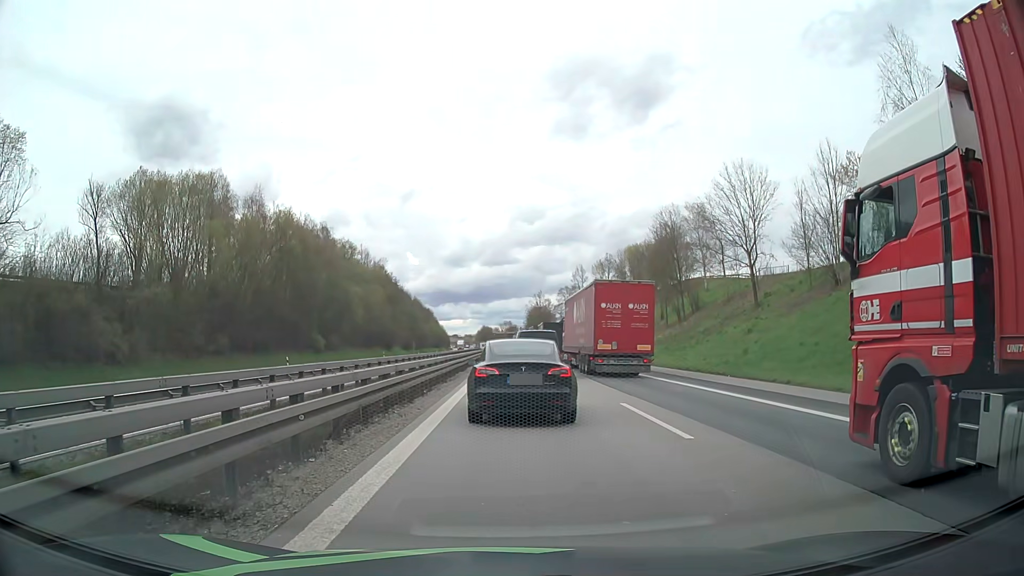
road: motorway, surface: asphalt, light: Day
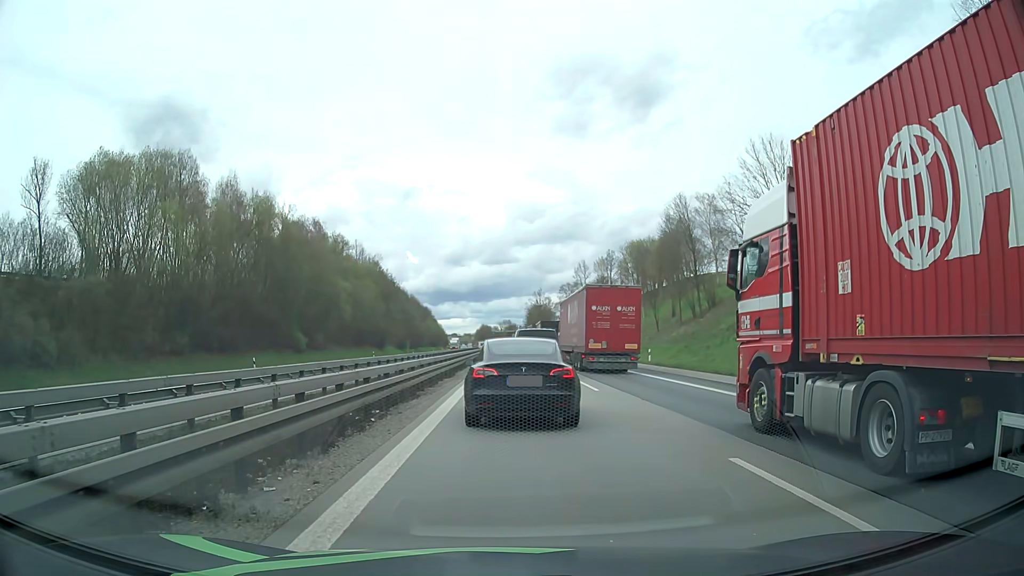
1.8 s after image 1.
(-0.1, +7.9) m; -1°
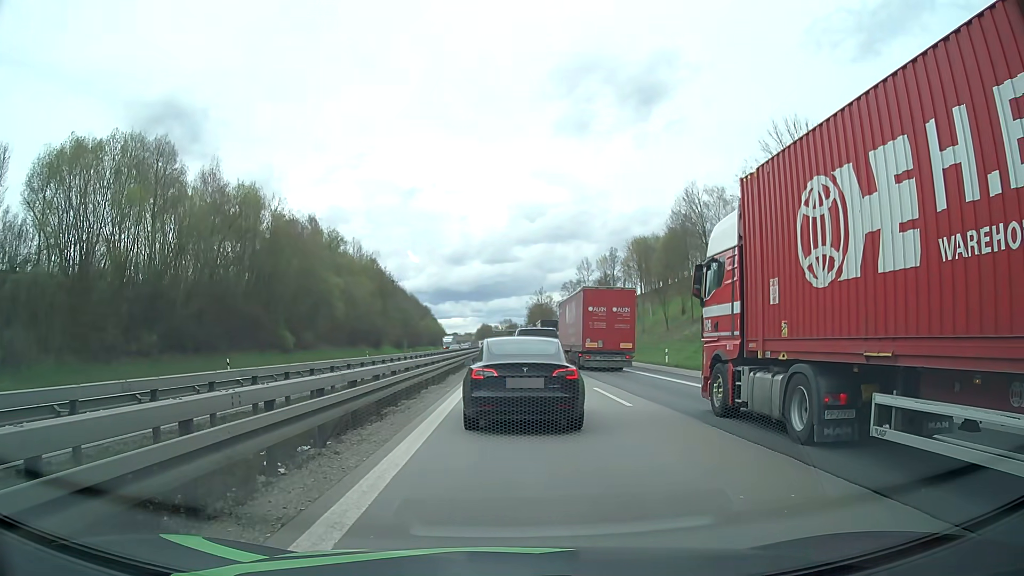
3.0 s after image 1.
(0.0, +5.1) m; 0°
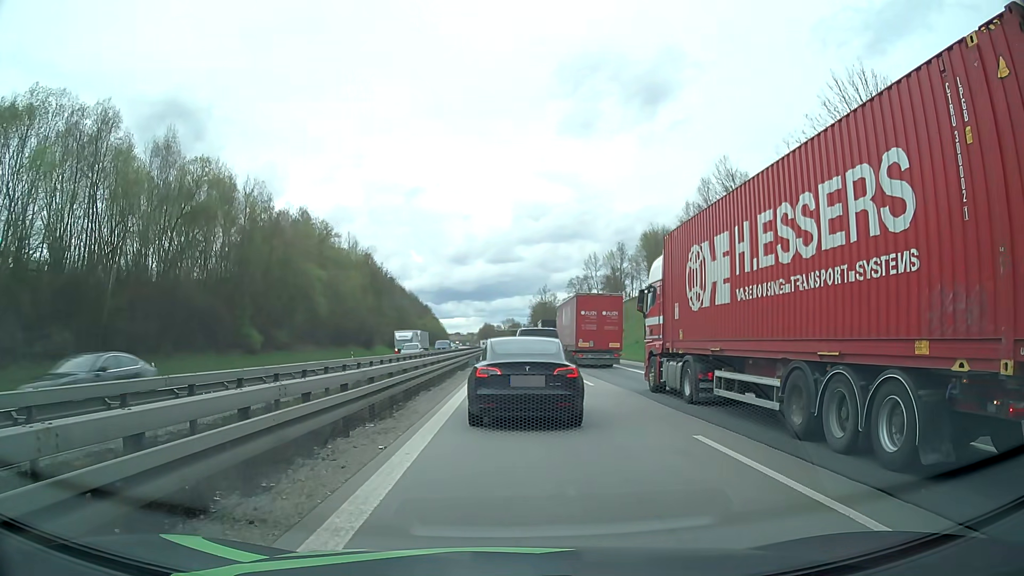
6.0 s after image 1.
(-0.1, +10.9) m; 0°
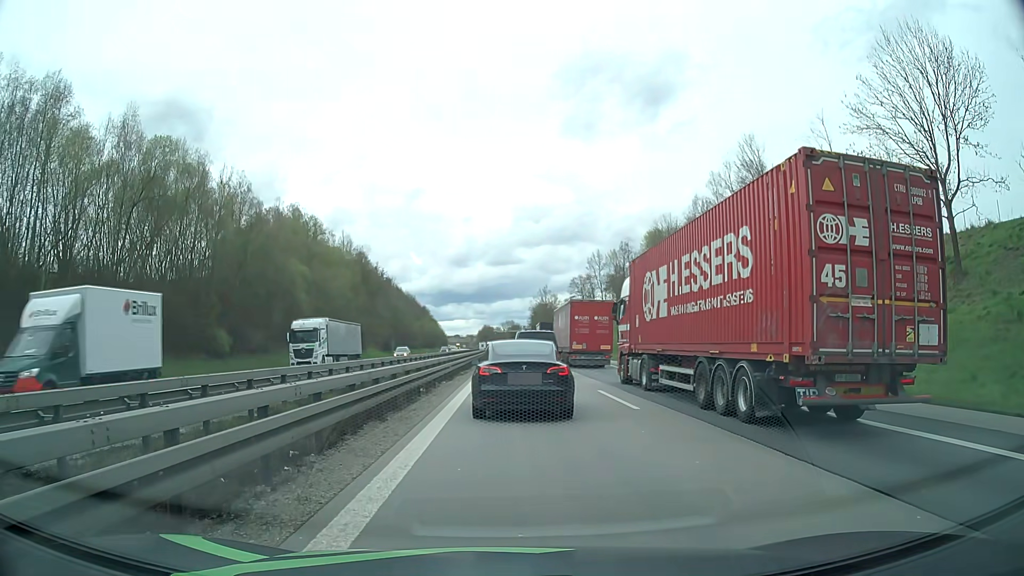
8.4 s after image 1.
(0.0, +7.6) m; 0°
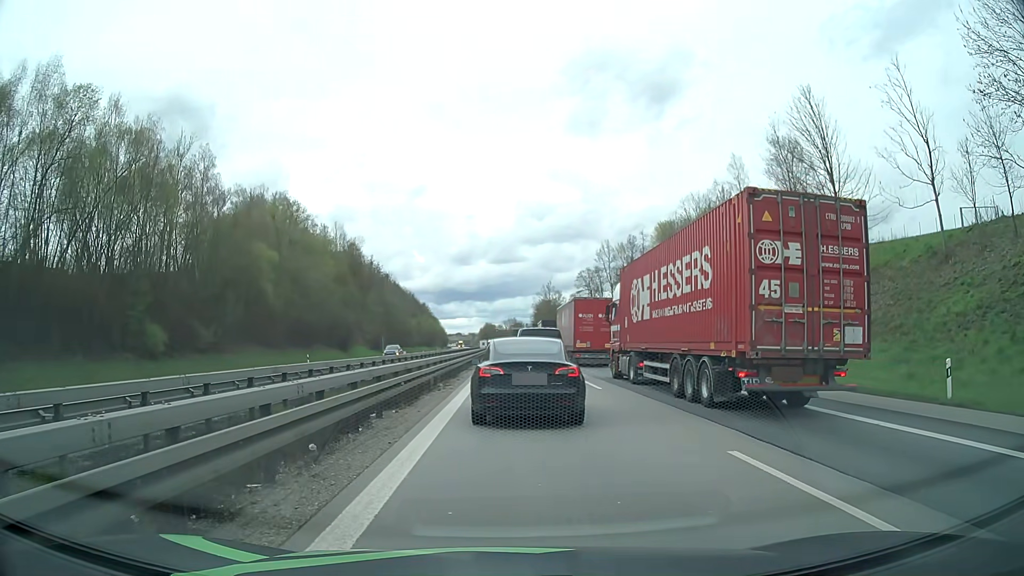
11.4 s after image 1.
(+0.1, +12.1) m; 0°
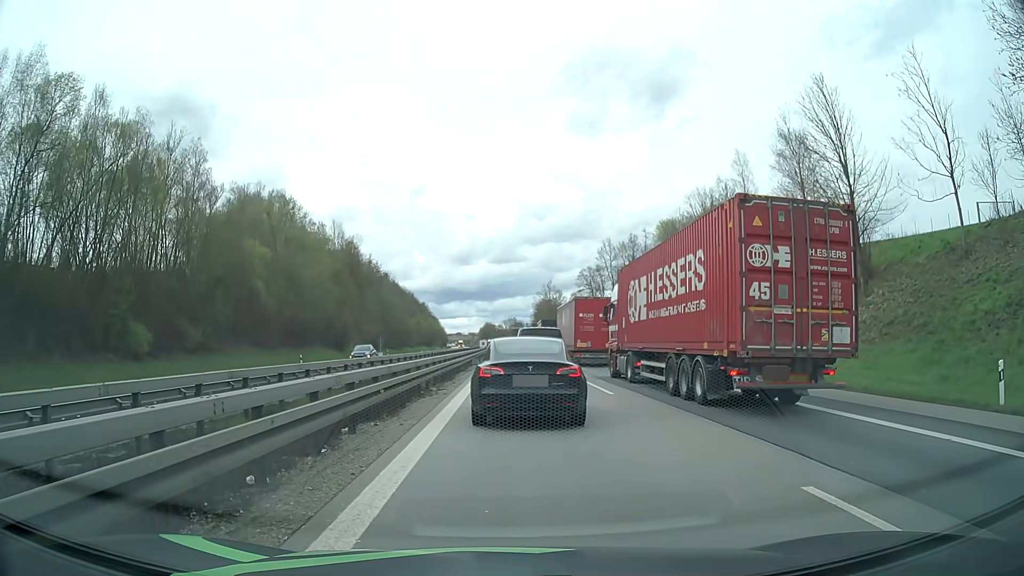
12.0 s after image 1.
(0.0, +2.2) m; 0°
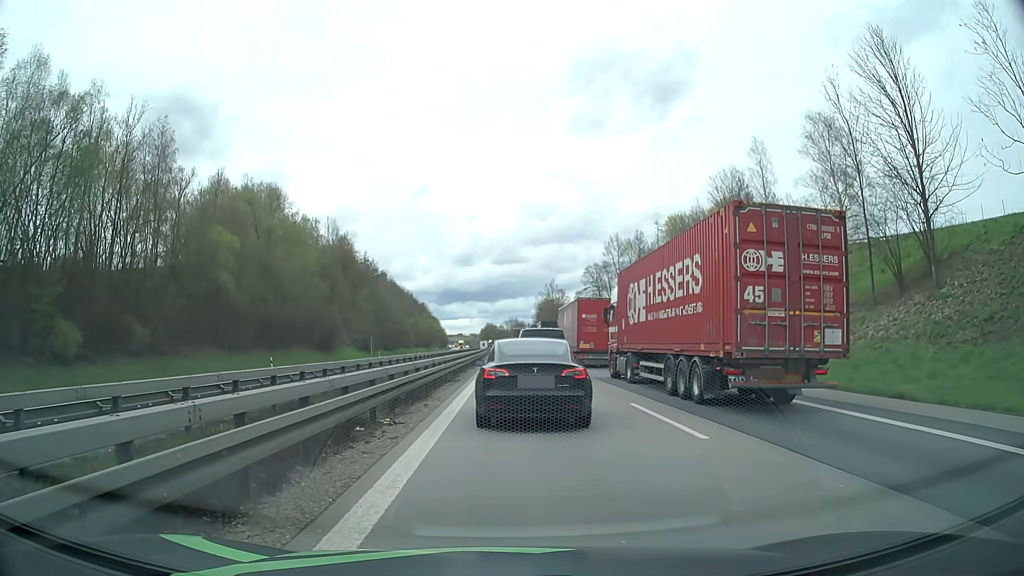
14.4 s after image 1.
(+0.1, +8.6) m; +1°
